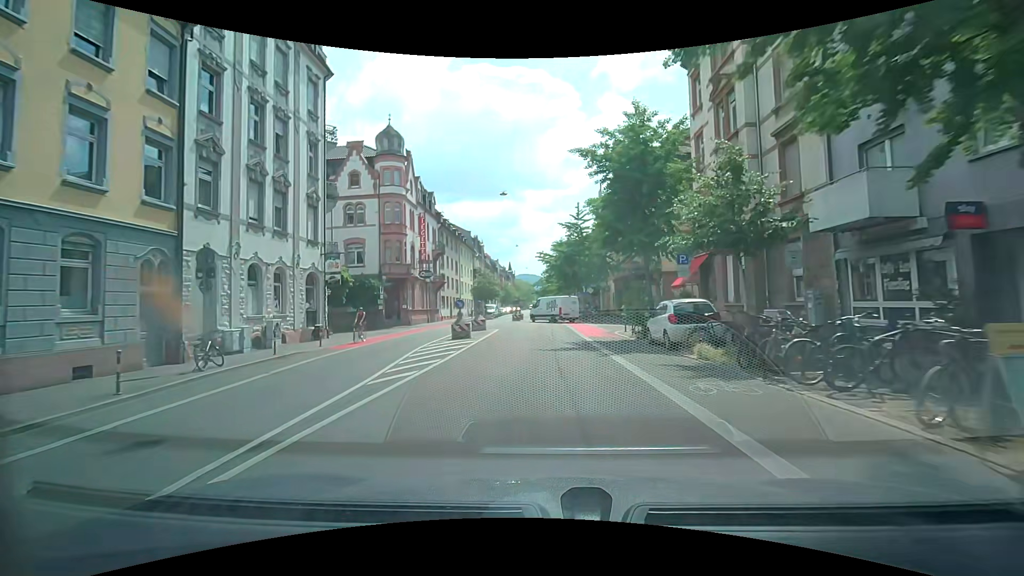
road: secondary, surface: asphalt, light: Day
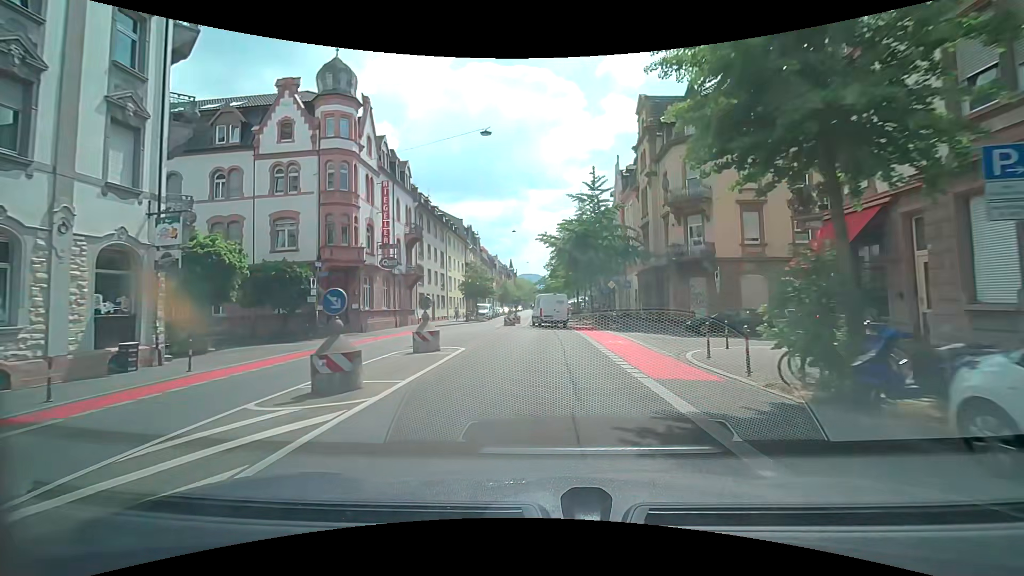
(-0.1, +12.7) m; 0°
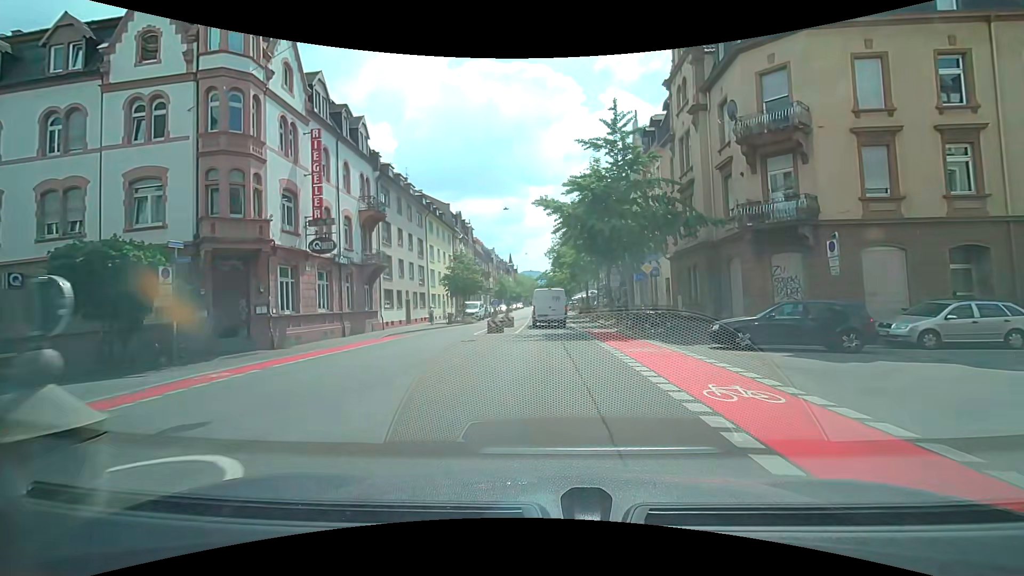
(-0.1, +11.1) m; -1°
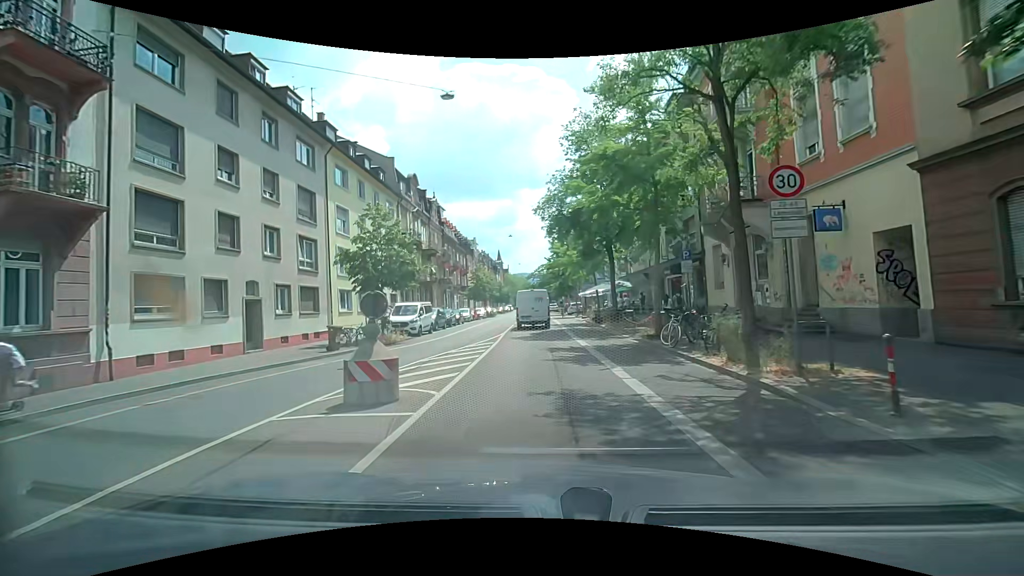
(0.0, +23.4) m; 0°
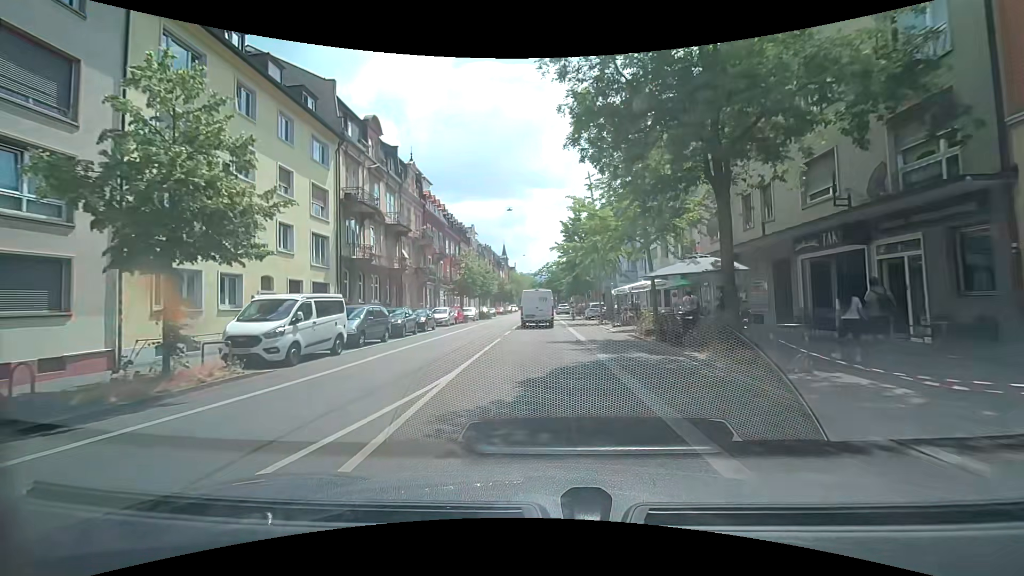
(-0.1, +16.1) m; -1°
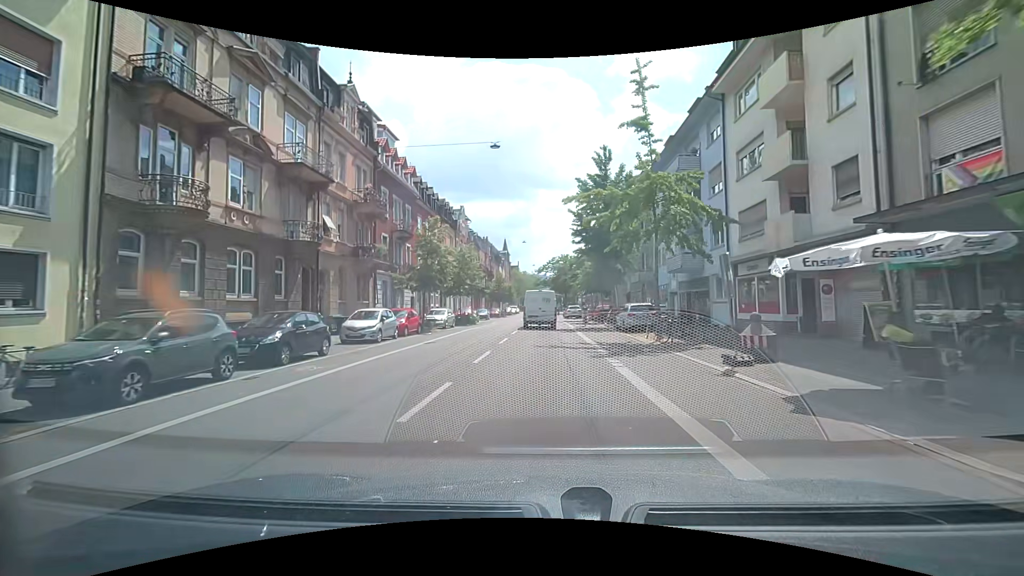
(-0.1, +17.5) m; 0°
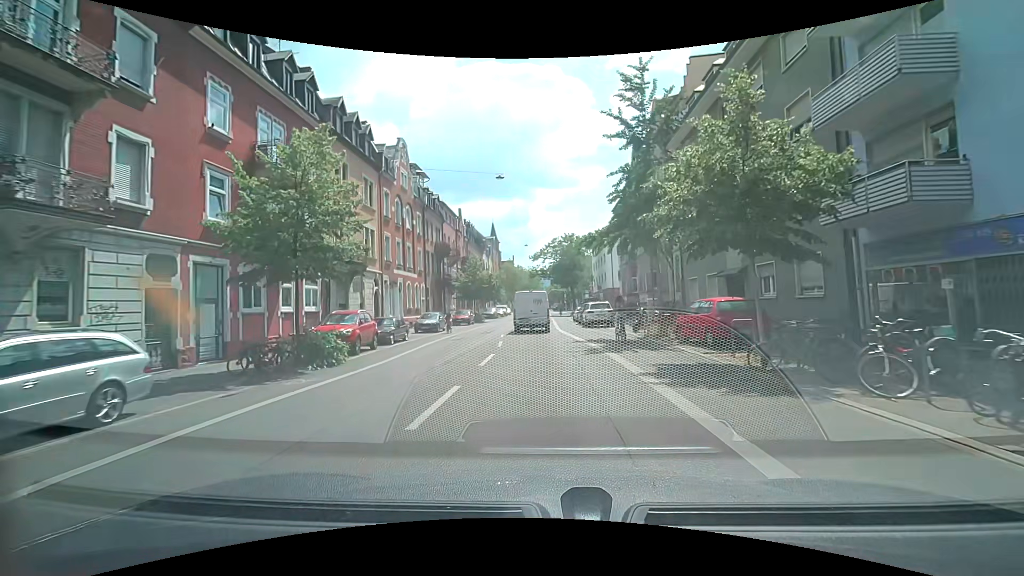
(-0.5, +30.3) m; -1°
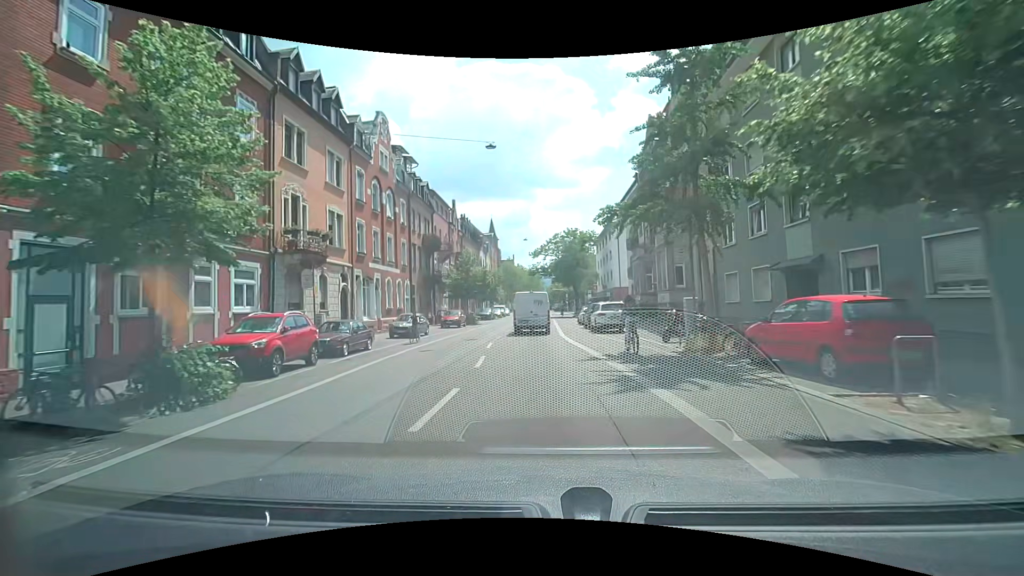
(-0.1, +5.9) m; -1°
(0, +10) (0, +20) (0, +30) (0, +40) (0, +50) (0, +60) (0, +70) (0, +80) (0, +90) (+1, +100) m
